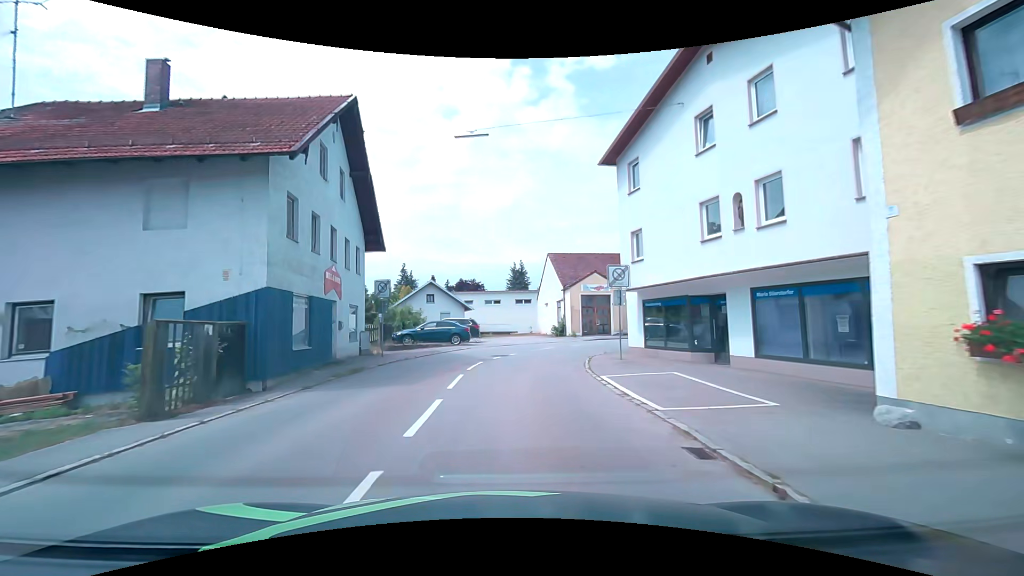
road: secondary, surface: asphalt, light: Day
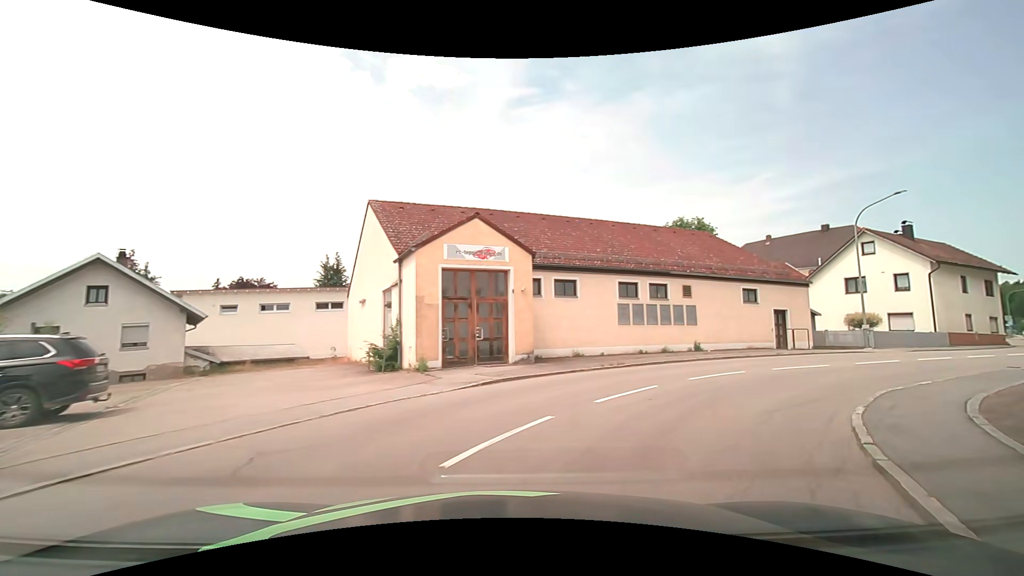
(+1.7, +22.8) m; +17°
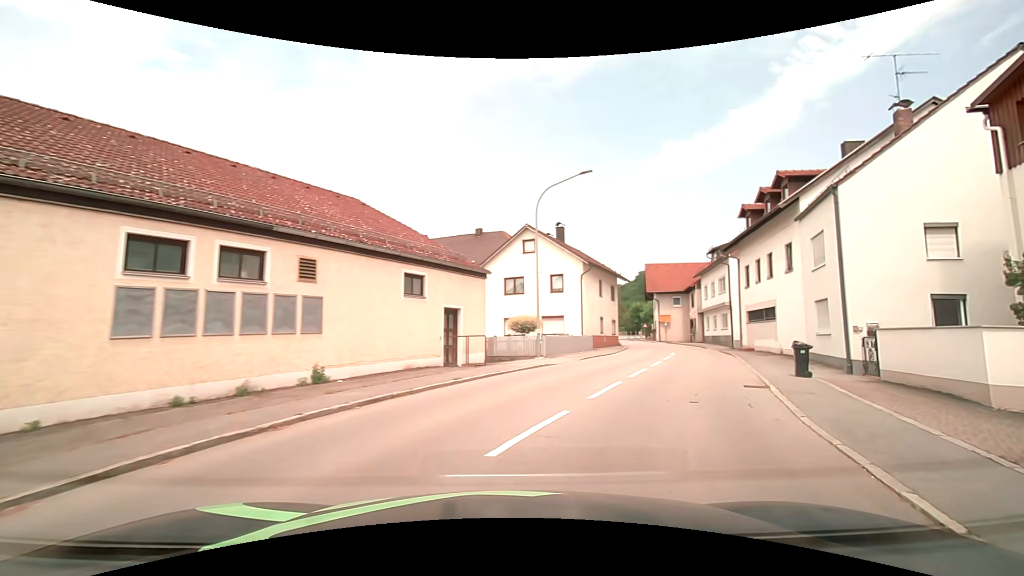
(+3.5, +10.7) m; +39°
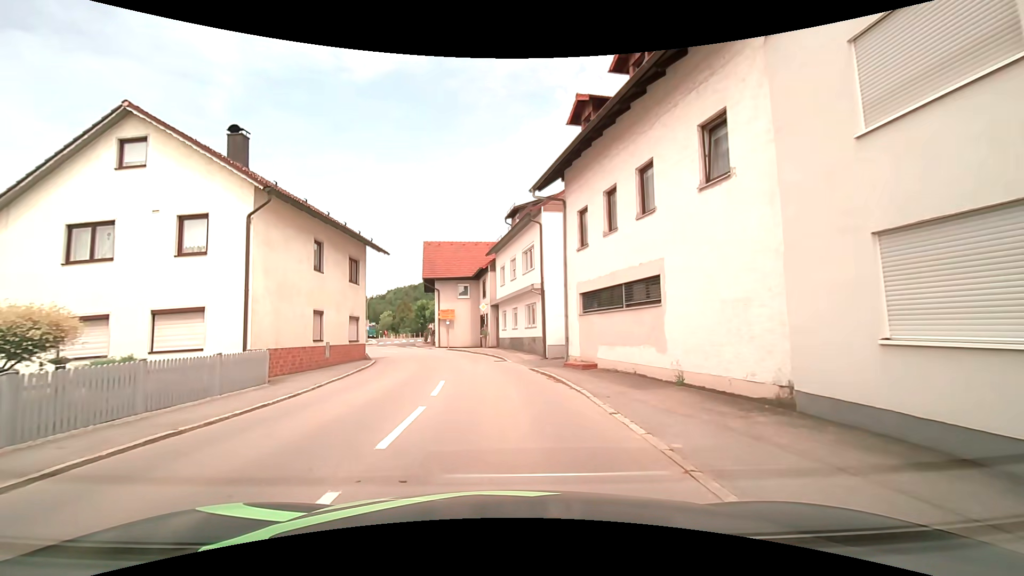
(+5.5, +16.0) m; +25°
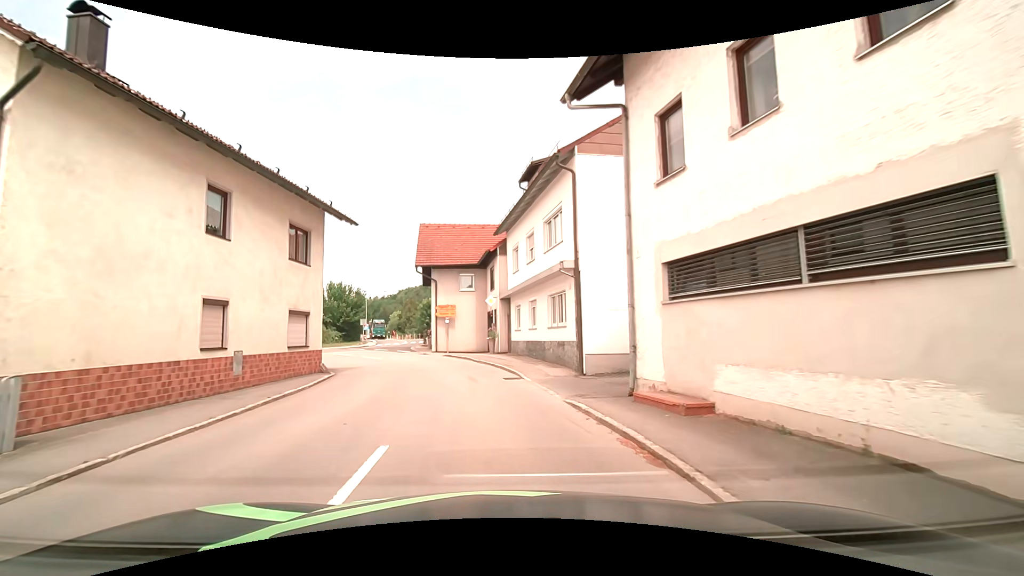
(-0.2, +7.6) m; -2°
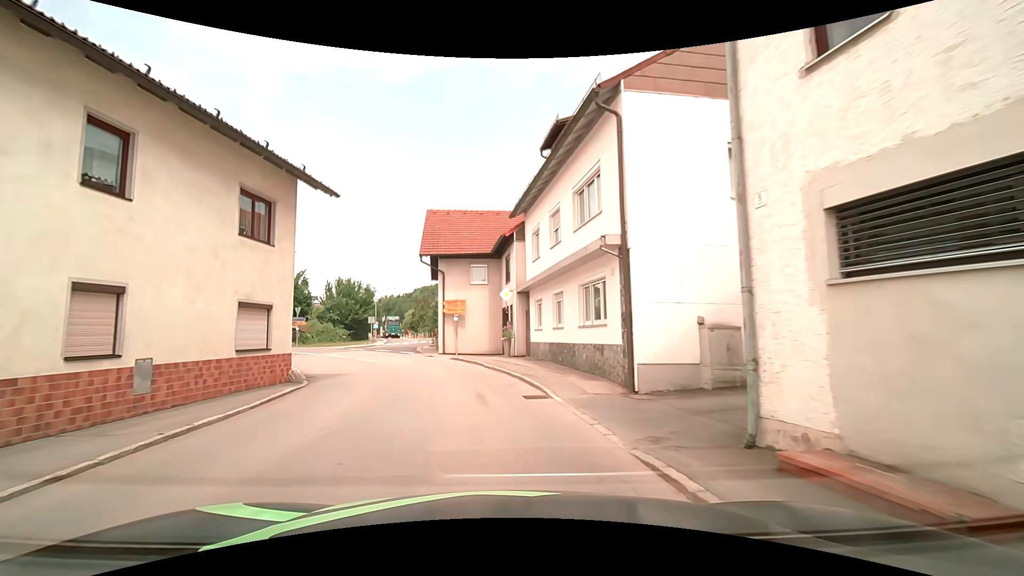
(-0.1, +4.0) m; -2°
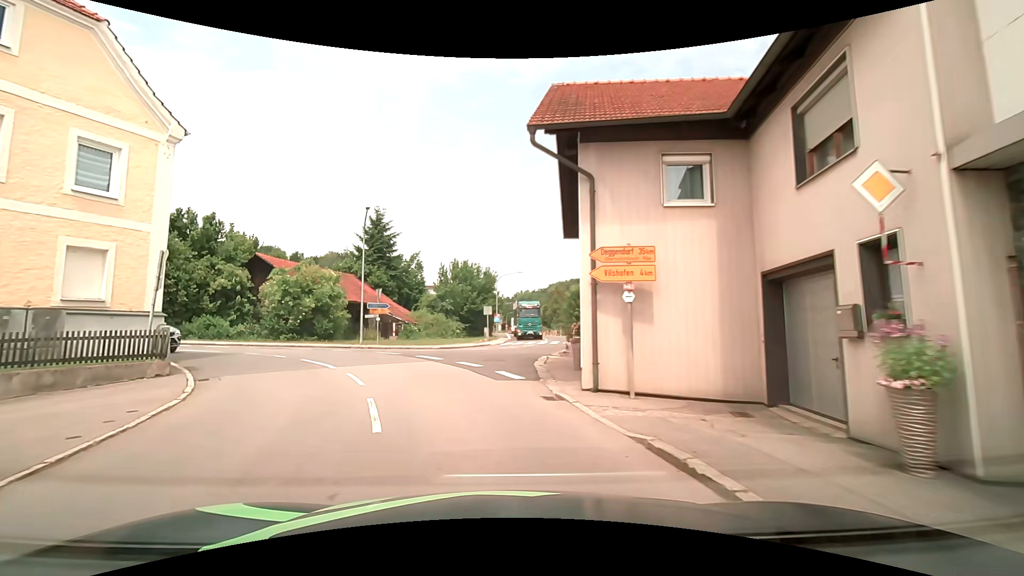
(-1.6, +16.4) m; -10°
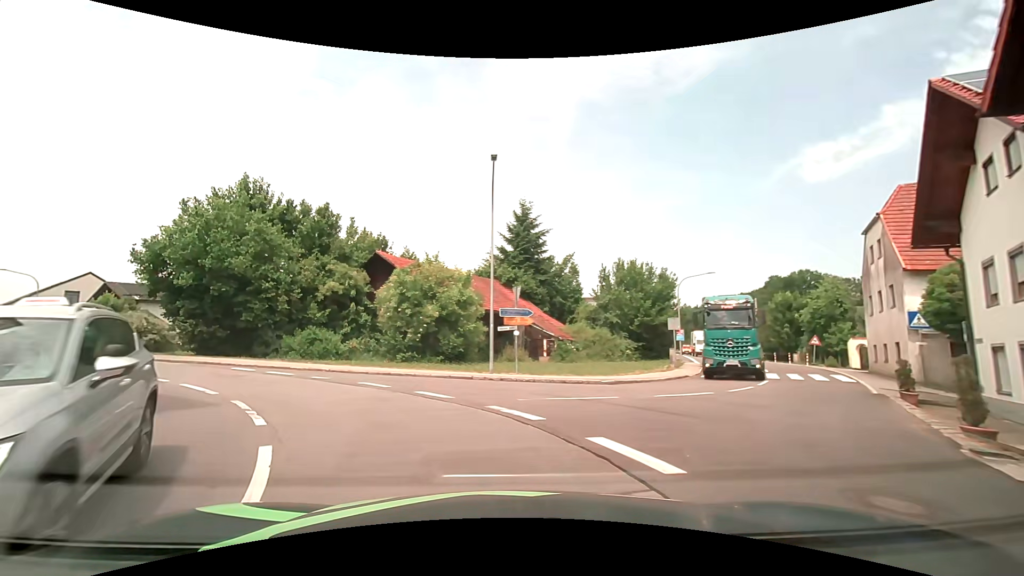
(-2.4, +12.0) m; -21°
(-2, +10) (-8, +17) (-16, +23) (-24, +29) (-33, +35) (-41, +40) (-49, +46) (-57, +52) (-65, +58) (-73, +64) m
